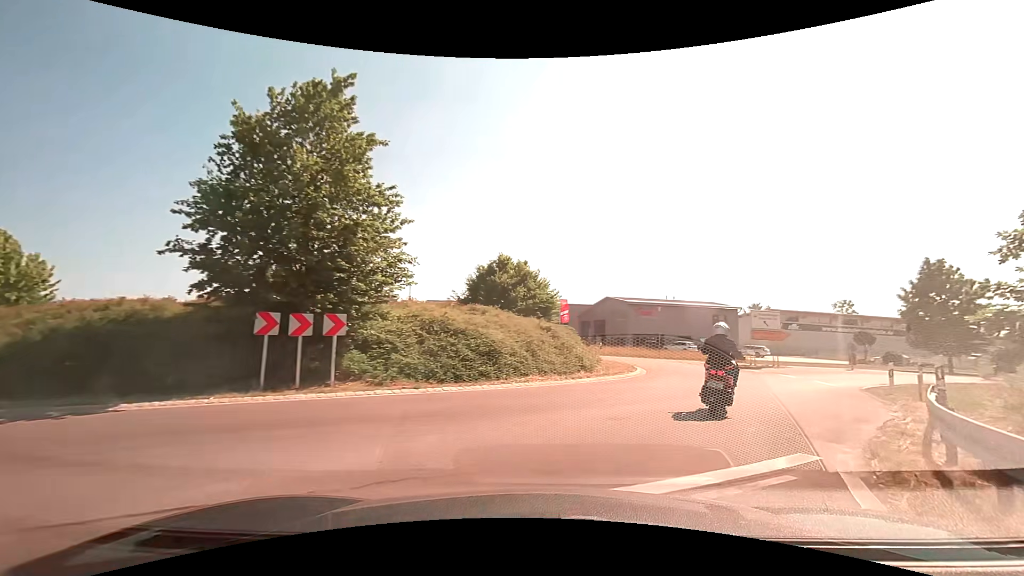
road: trunk_link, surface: asphalt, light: Day
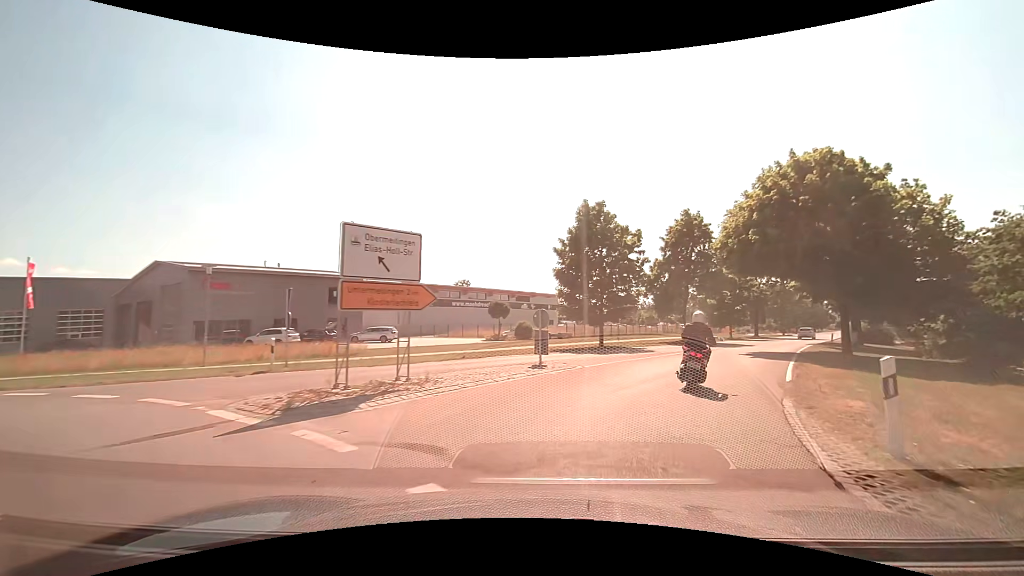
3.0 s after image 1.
(+8.5, +21.2) m; +39°
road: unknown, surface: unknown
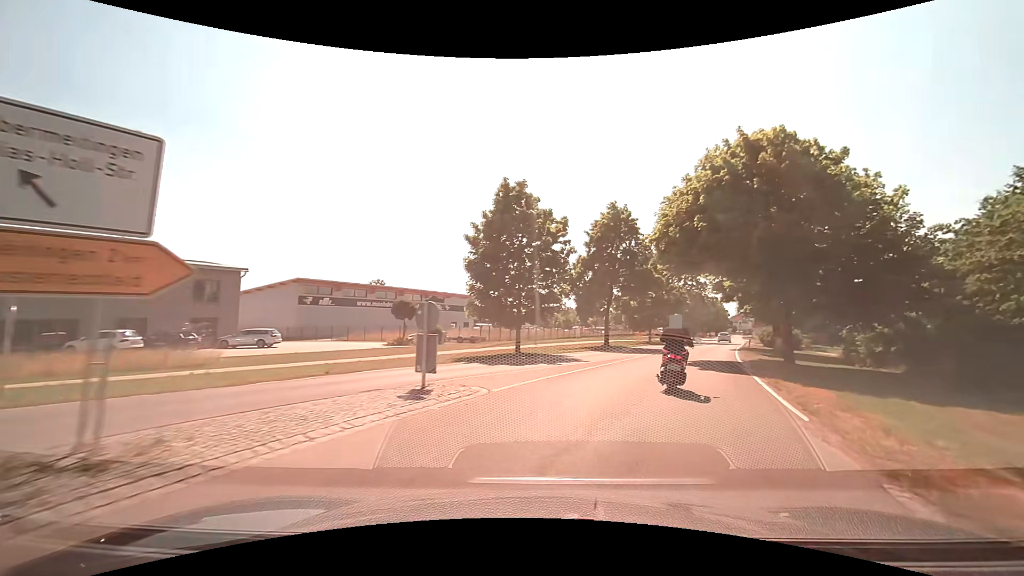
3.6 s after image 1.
(+0.4, +5.6) m; +9°
(+1, +10) (+5, +19) (+8, +29) (+12, +38) (+16, +47) (+20, +56) (+24, +65) (+28, +74) (+32, +84) (+36, +93) m
